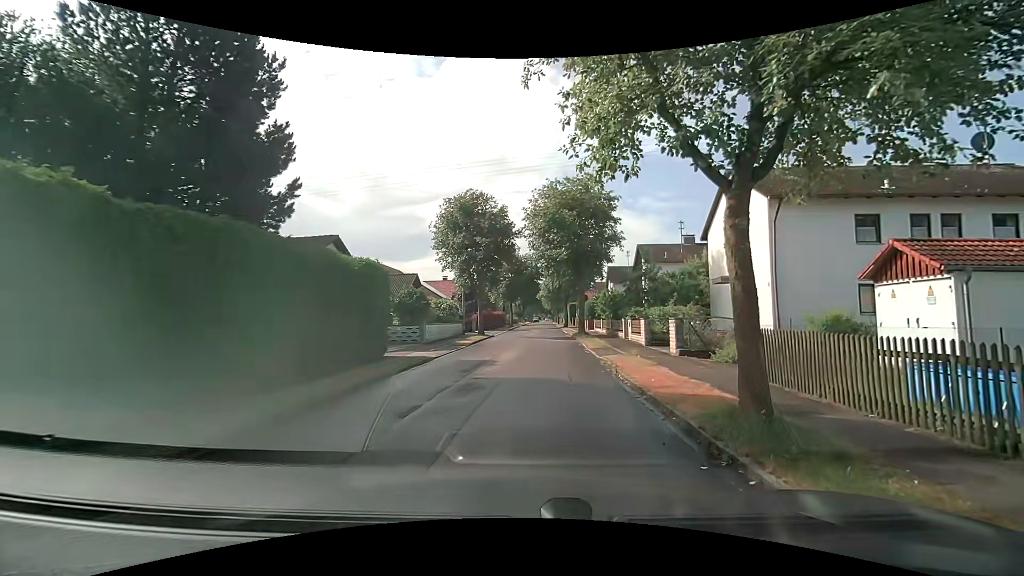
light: Day
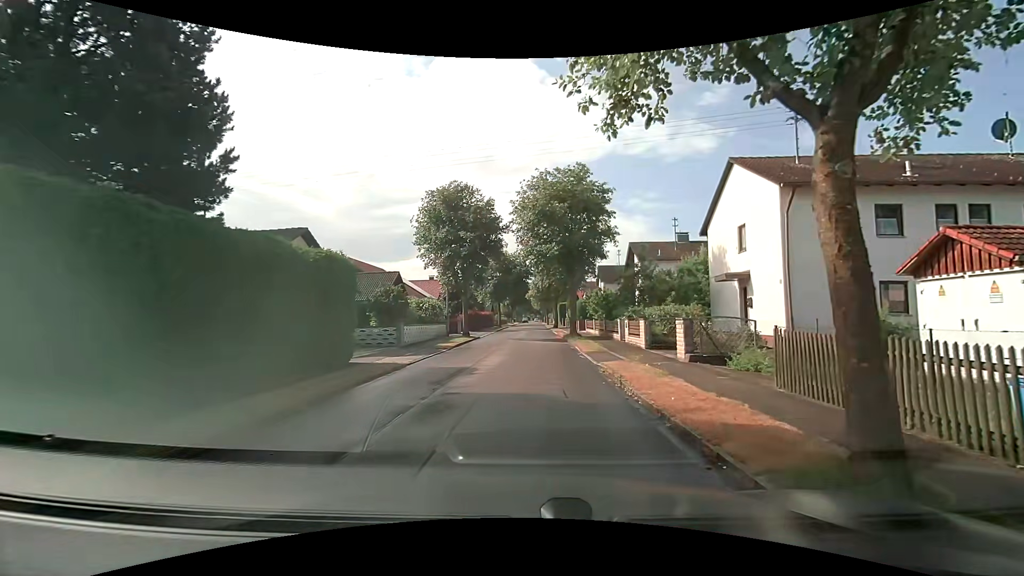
(0.0, +2.2) m; 0°
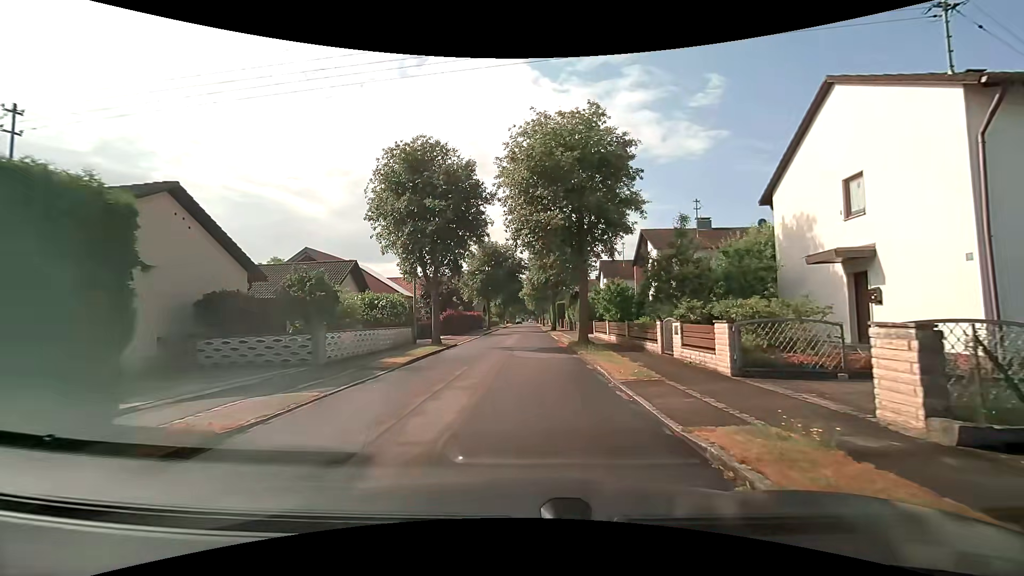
(+0.3, +8.5) m; +2°
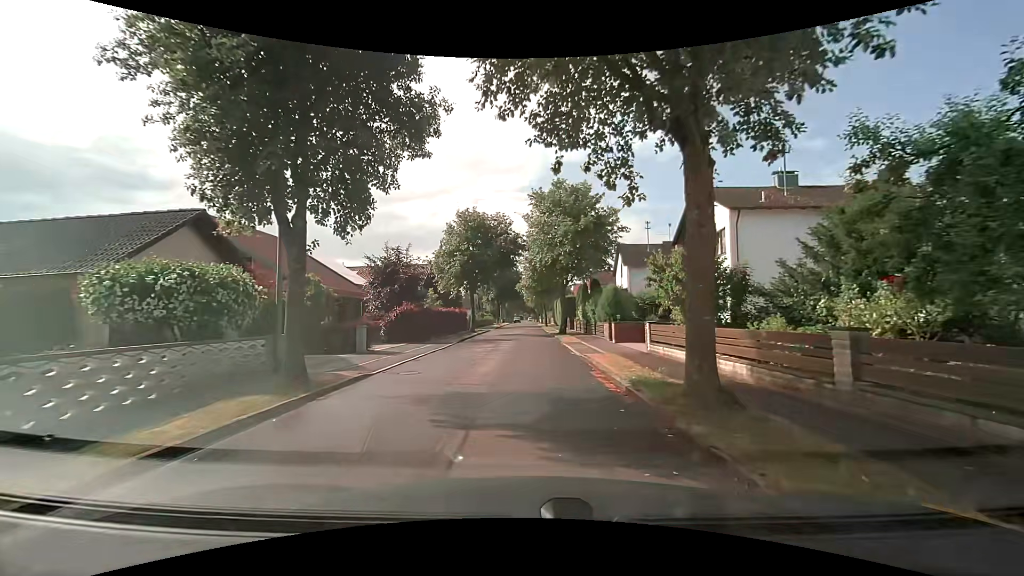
(+0.2, +14.4) m; +1°
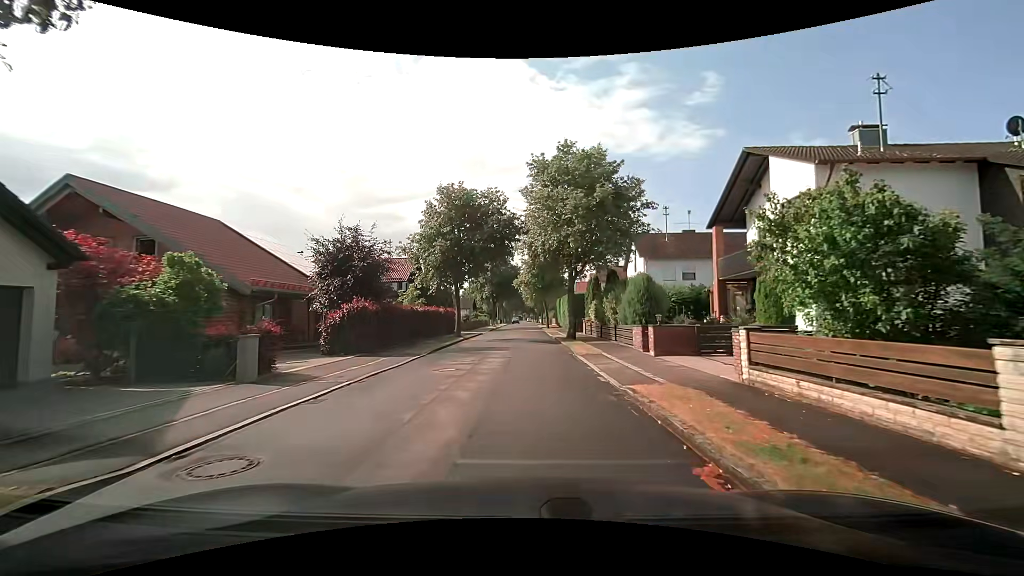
(0.0, +7.5) m; 0°
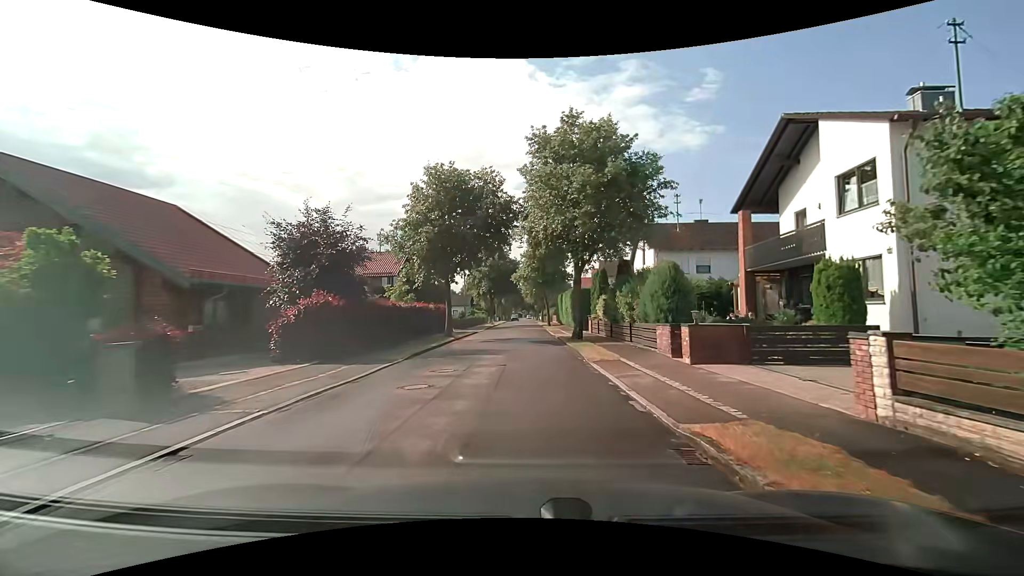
(0.0, +3.6) m; 0°
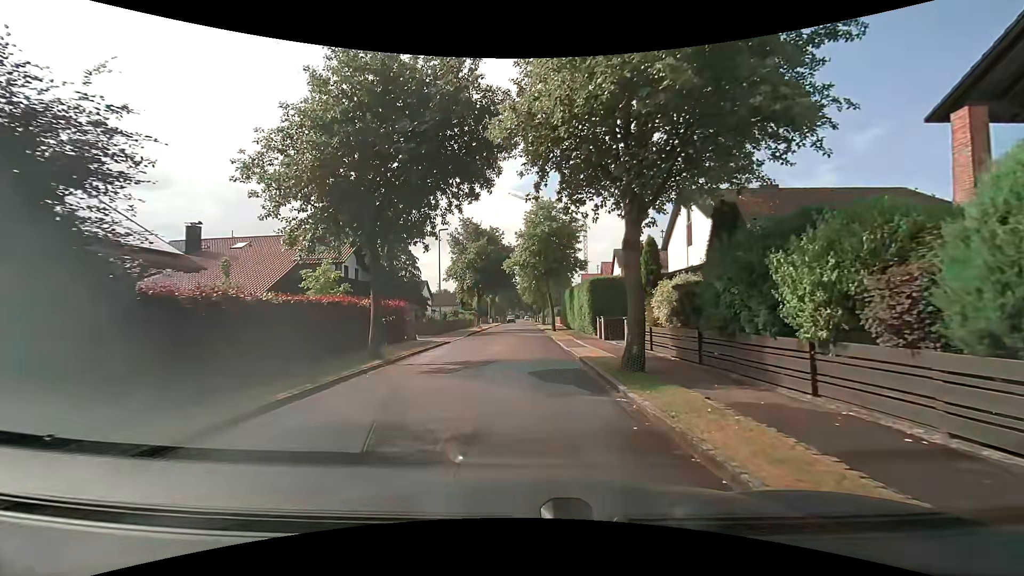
(0.0, +12.8) m; 0°
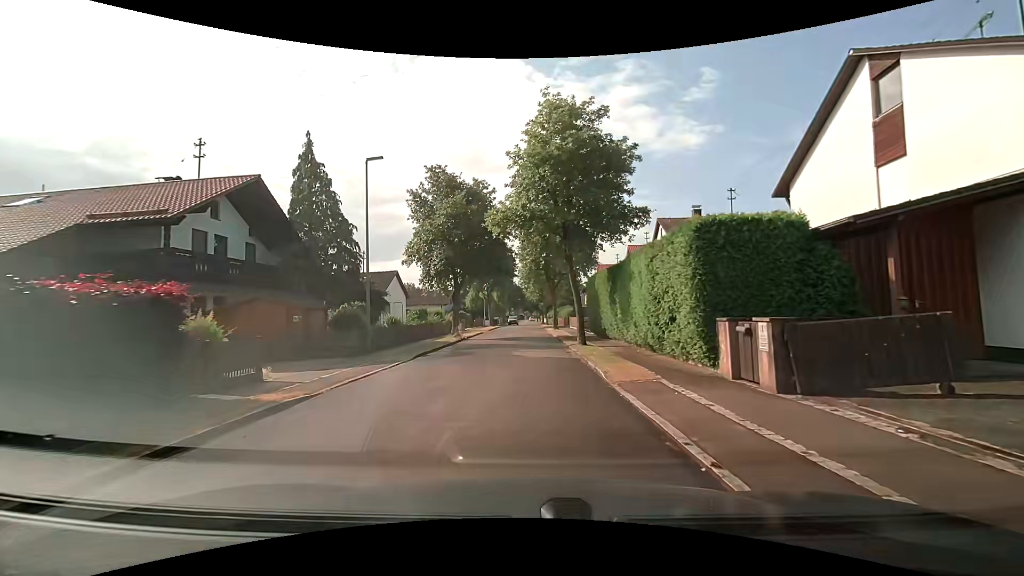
(-0.1, +17.0) m; -2°
(0, +10) (0, +20) (0, +30) (+1, +40) (+1, +50) (+1, +60) (+1, +70) (+1, +80) (+2, +90) (+2, +100) m
